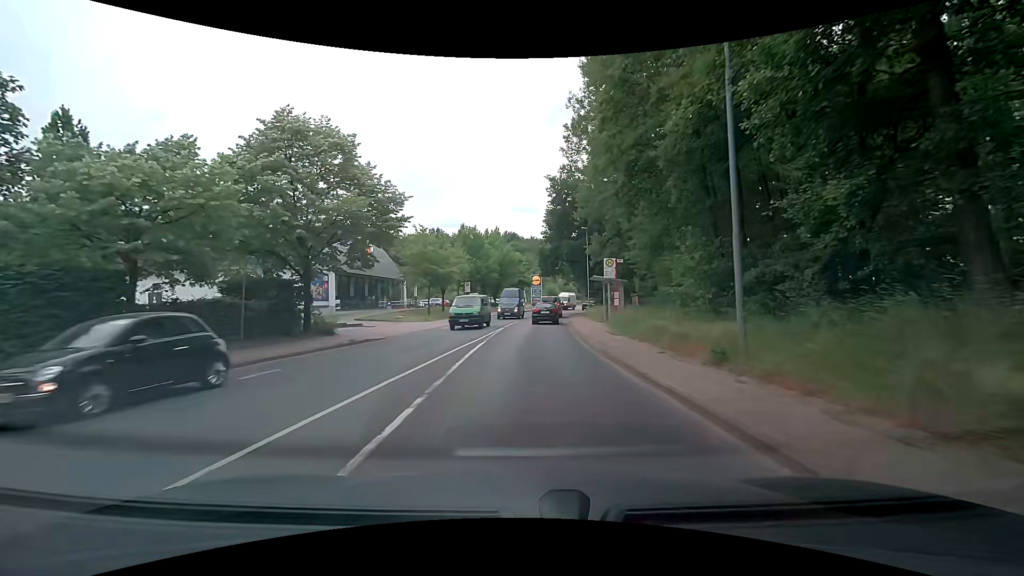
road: tertiary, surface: asphalt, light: Day
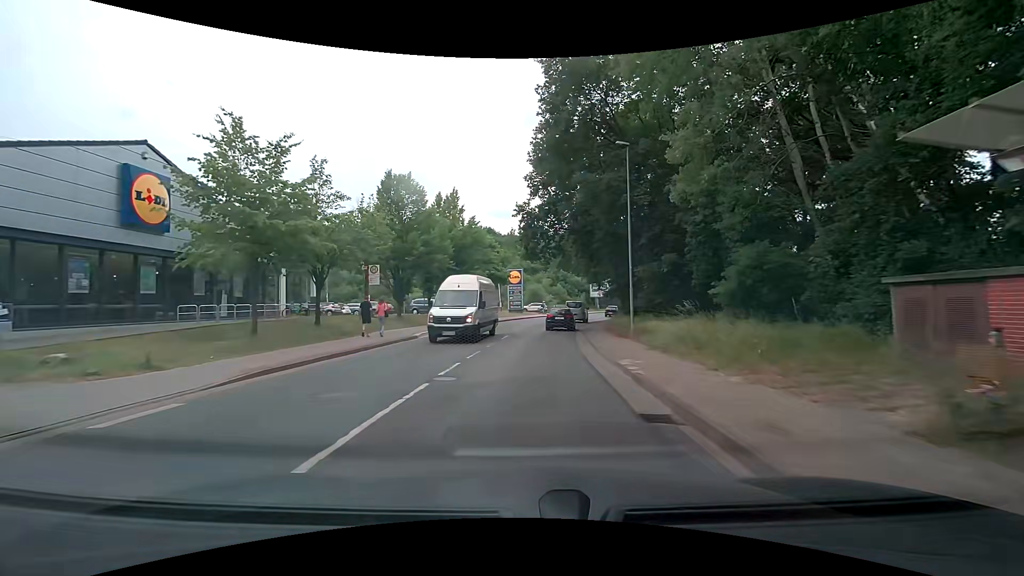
(-0.1, +25.5) m; +1°
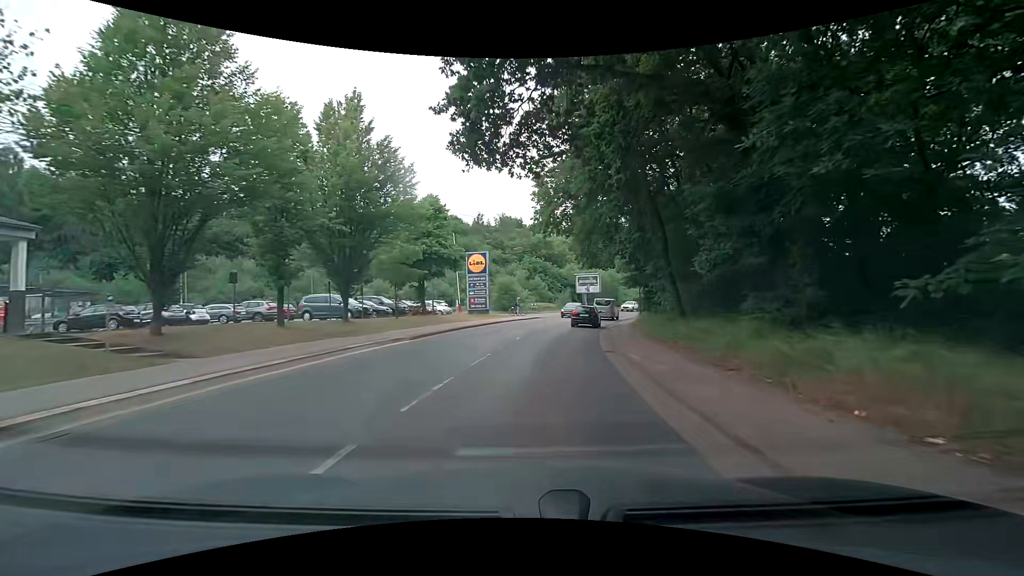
(+0.5, +20.3) m; +3°
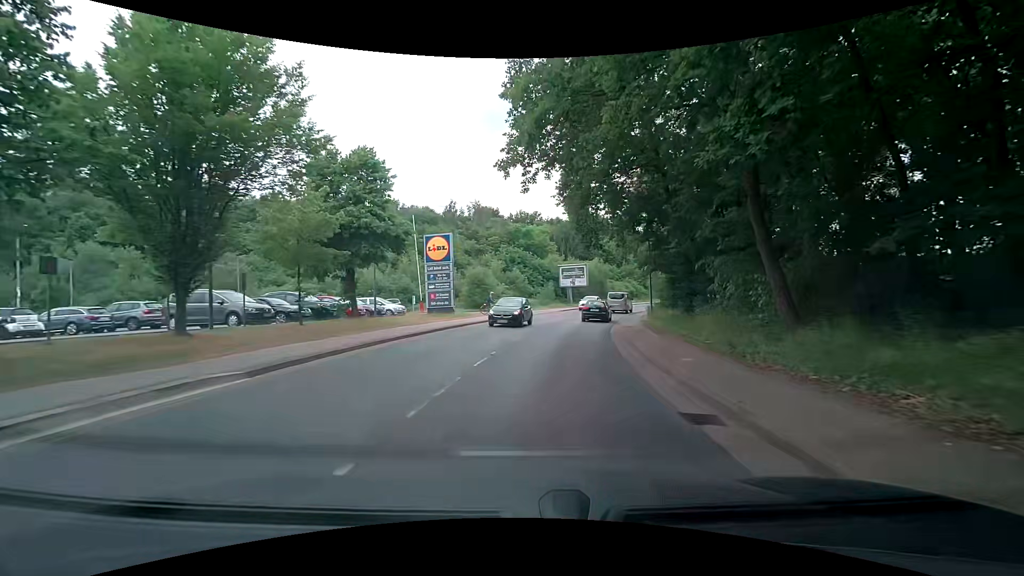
(+0.1, +9.8) m; +1°
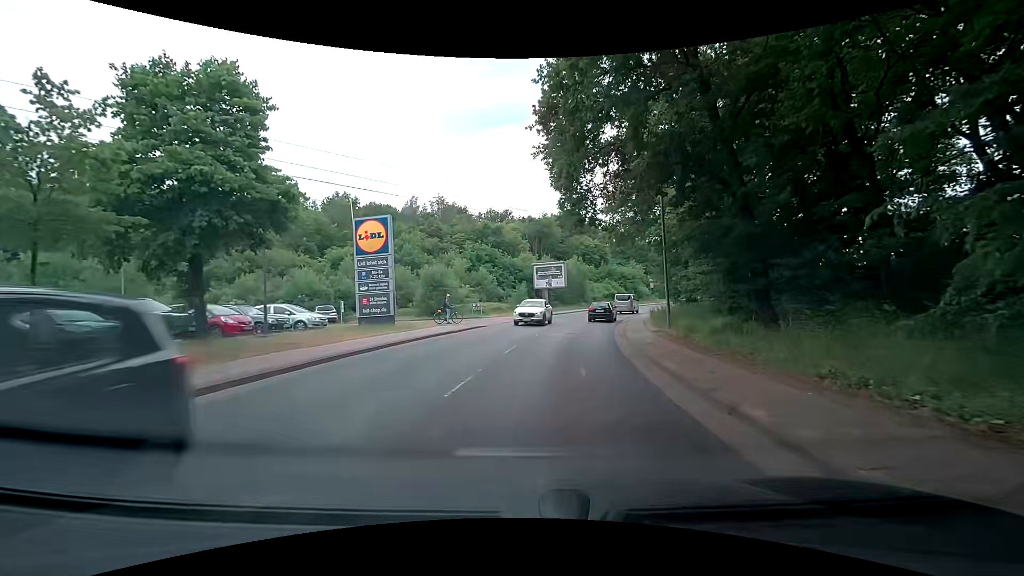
(+0.4, +9.1) m; +4°
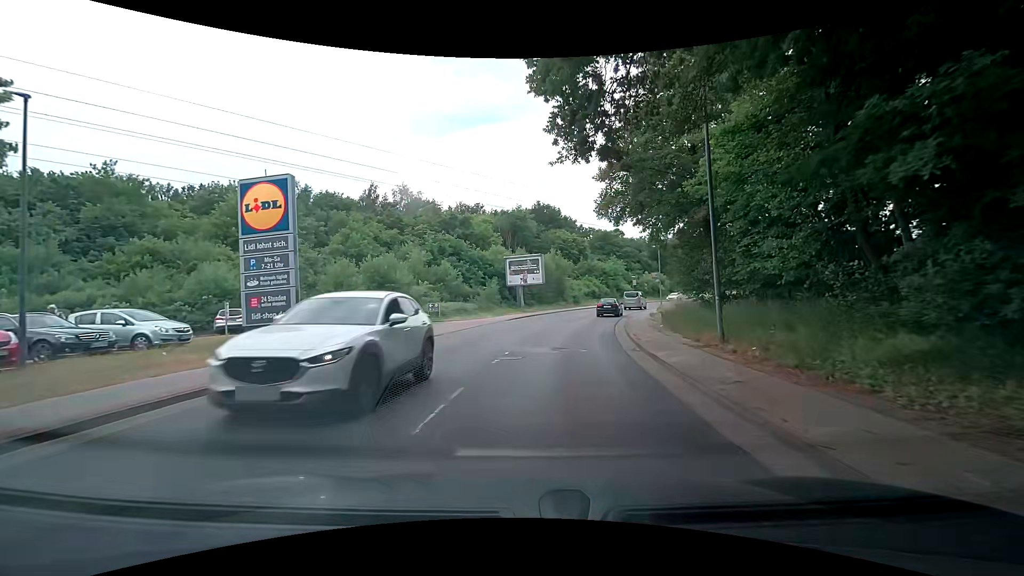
(+0.2, +8.1) m; +2°
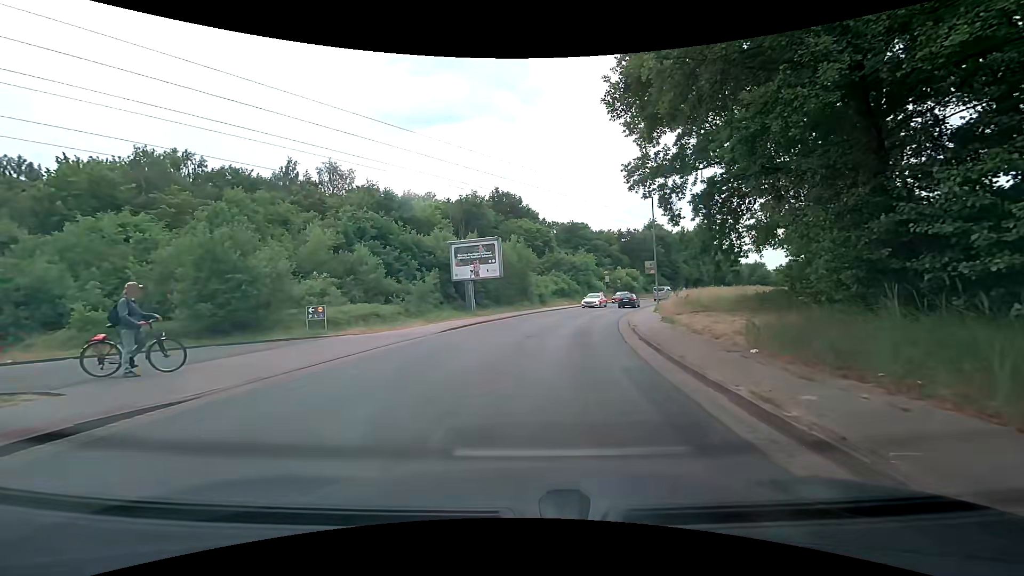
(+0.7, +12.4) m; +5°
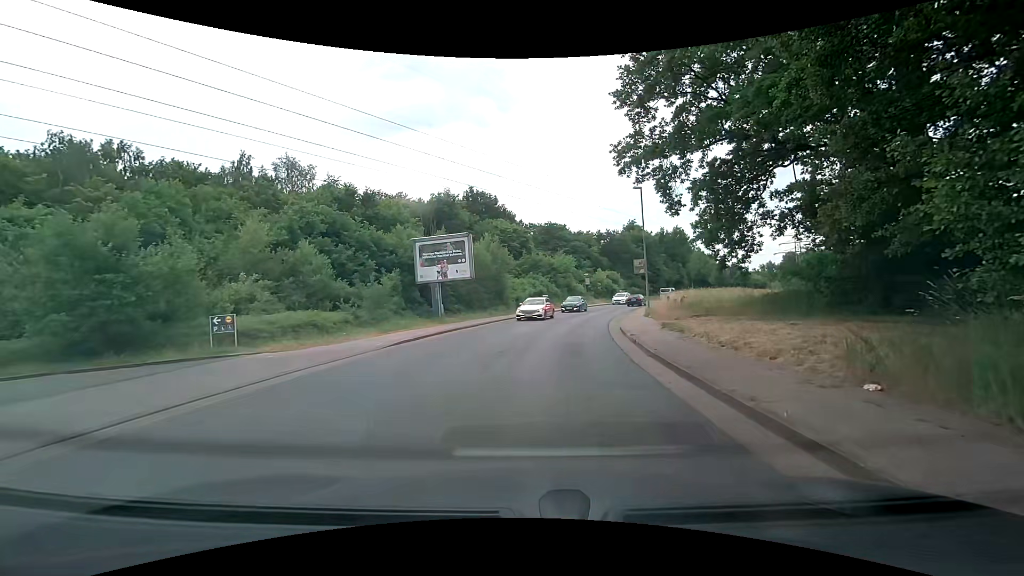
(+0.1, +4.2) m; +4°
